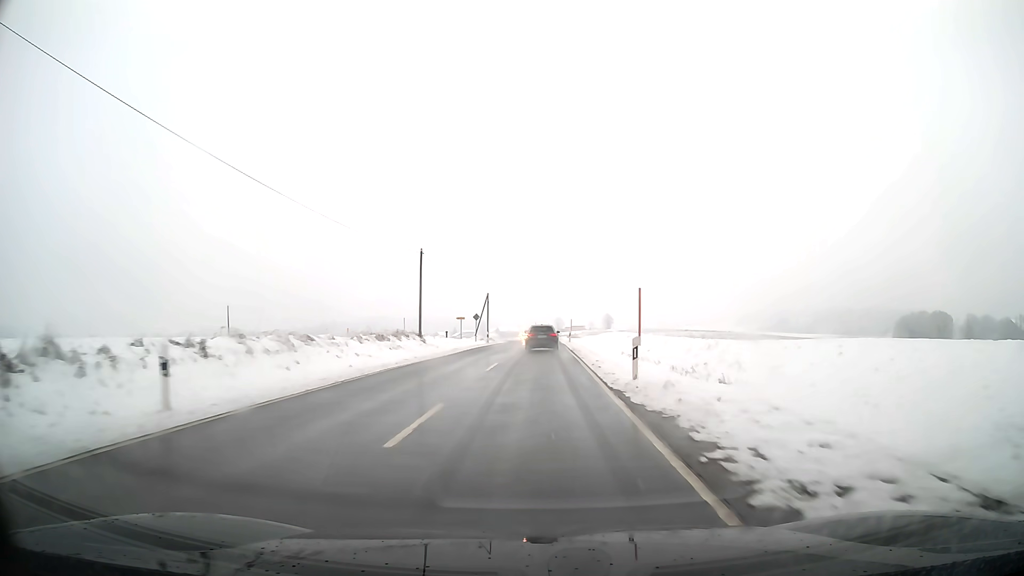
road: secondary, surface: asphalt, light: Day
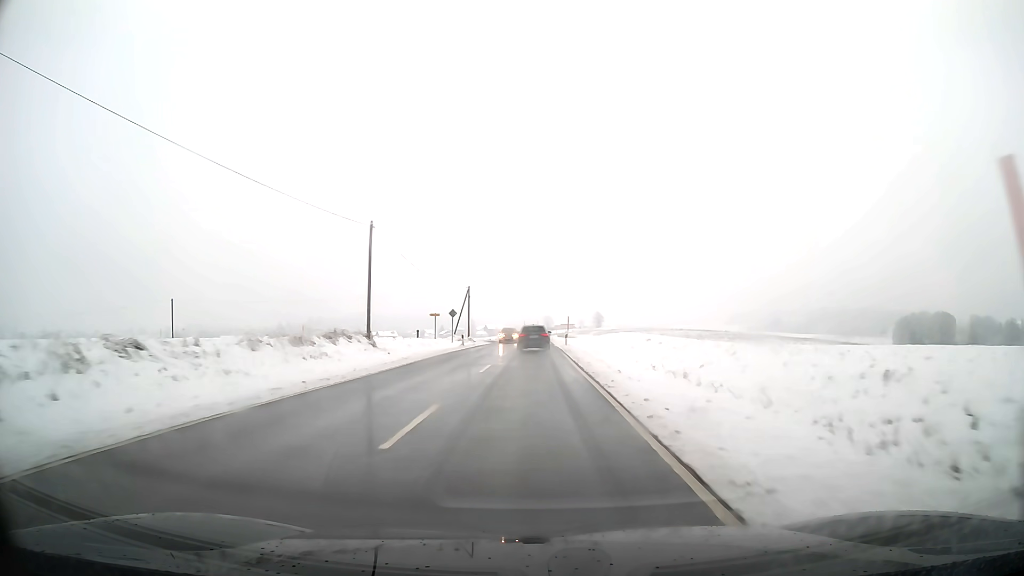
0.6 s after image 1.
(+0.1, +12.2) m; +1°
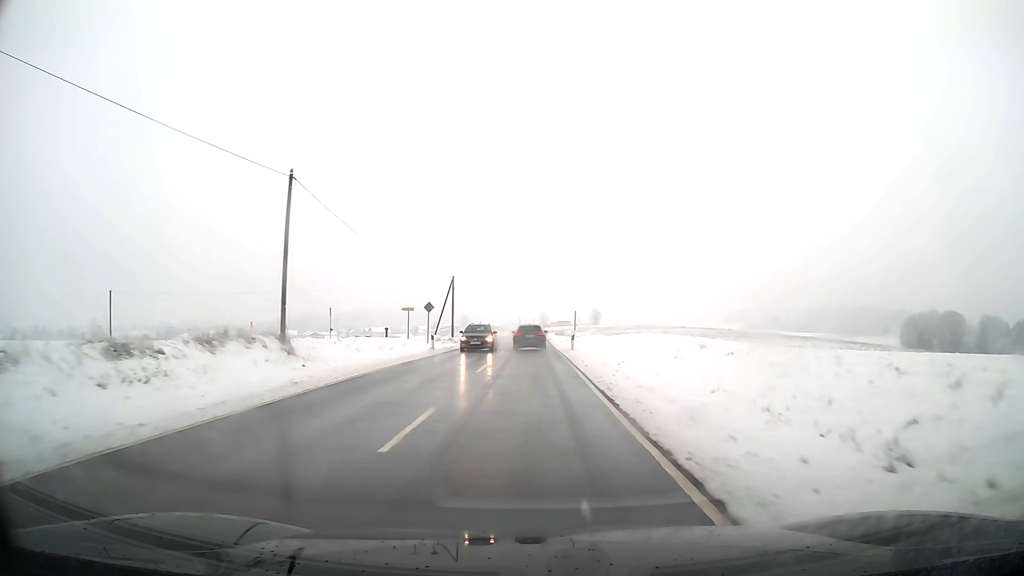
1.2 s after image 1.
(+0.1, +12.1) m; 0°
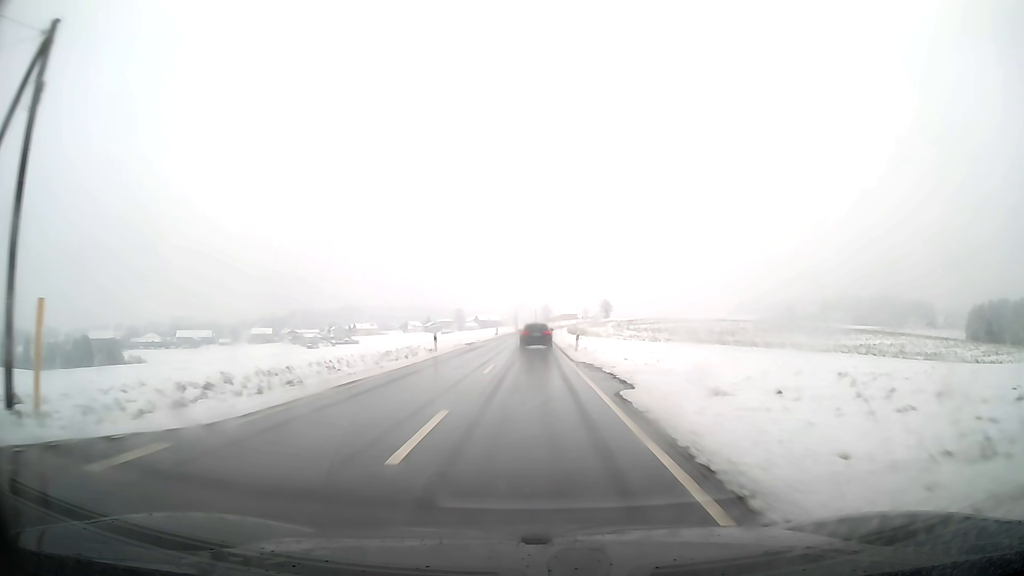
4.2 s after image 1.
(0.0, +60.6) m; 0°
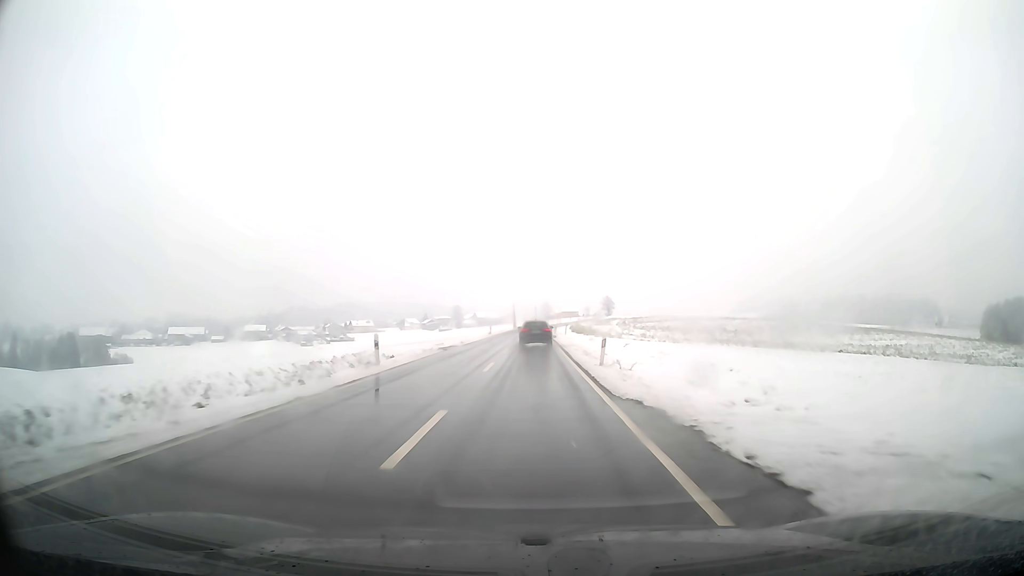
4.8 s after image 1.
(0.0, +12.3) m; 0°
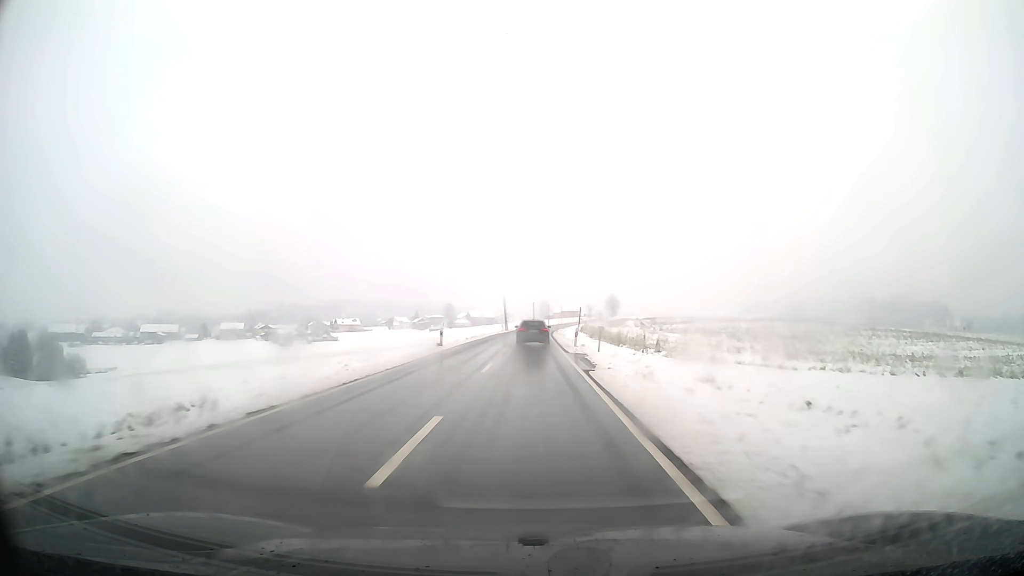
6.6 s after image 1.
(+0.1, +36.7) m; 0°
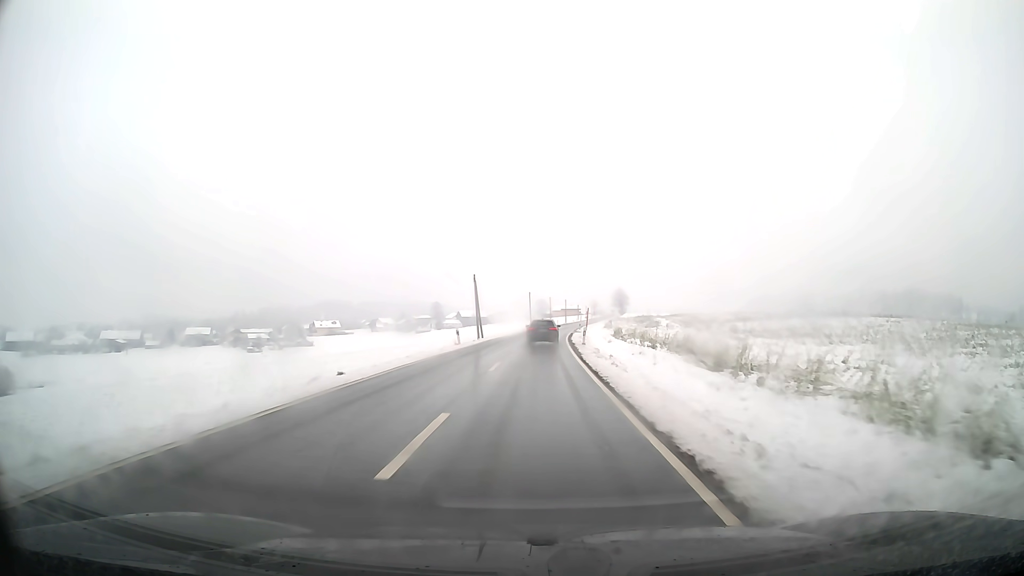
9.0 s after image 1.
(+0.1, +47.7) m; 0°
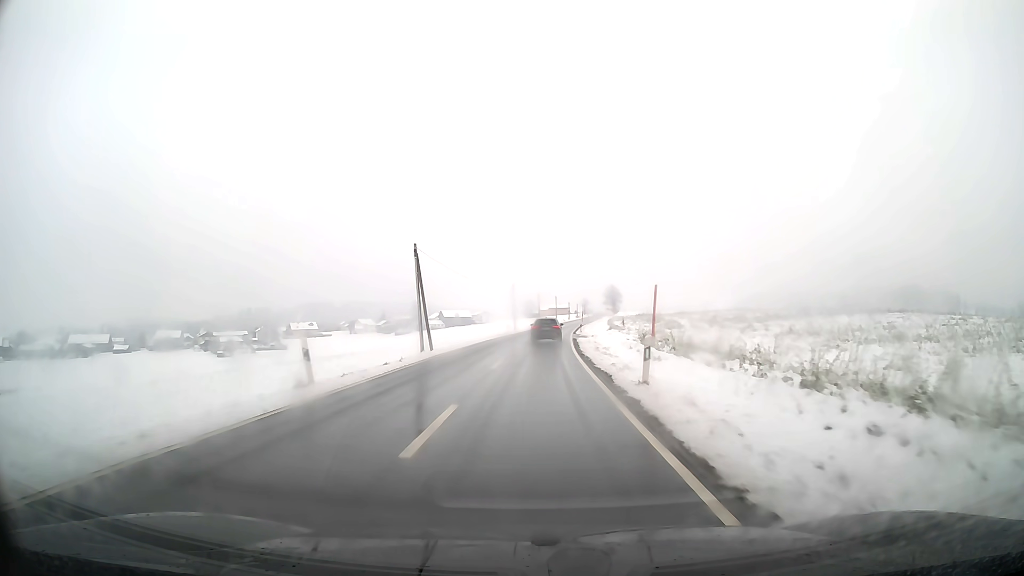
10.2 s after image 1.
(+0.2, +23.1) m; +1°
